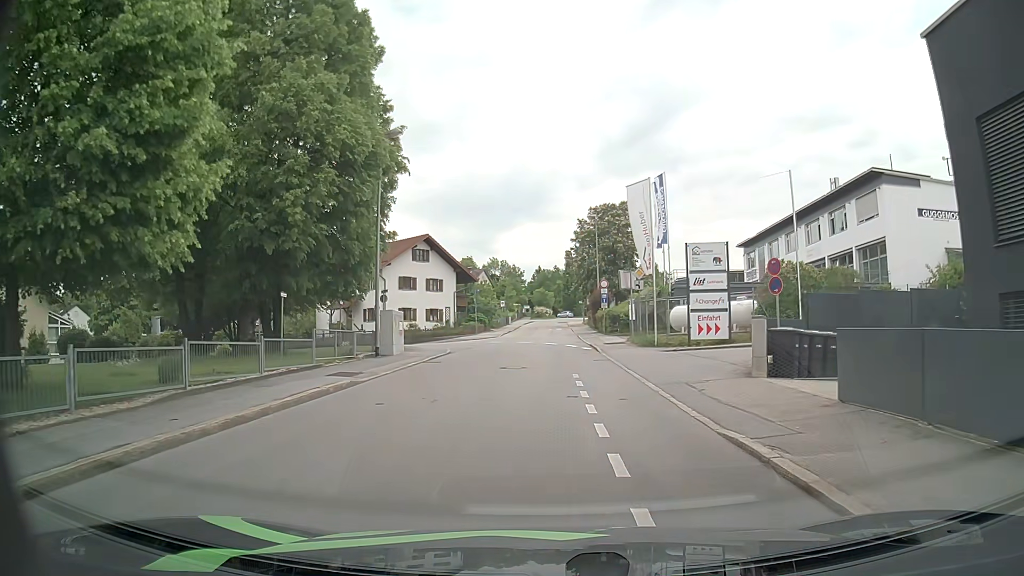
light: Day
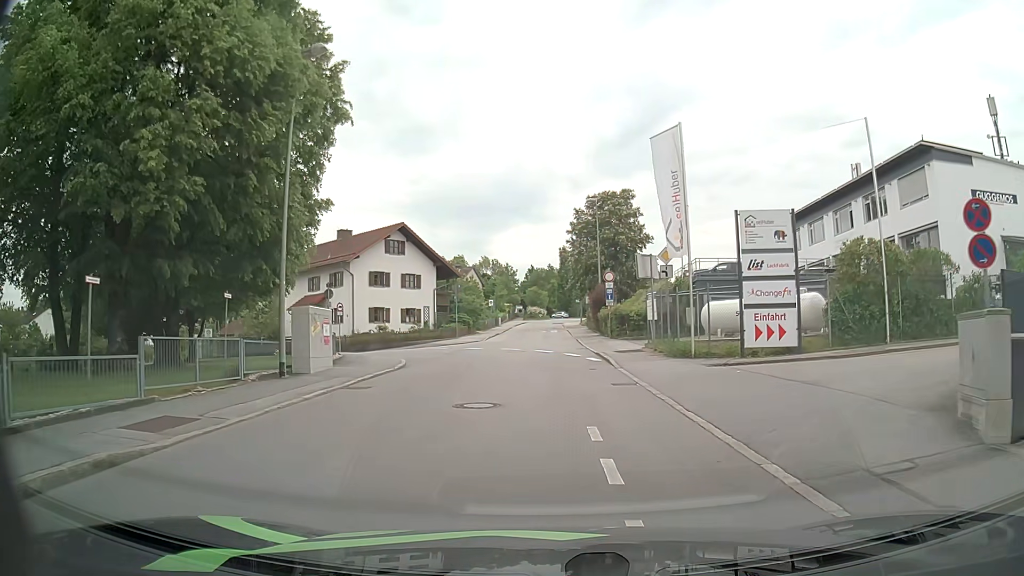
(0.0, +8.1) m; 0°
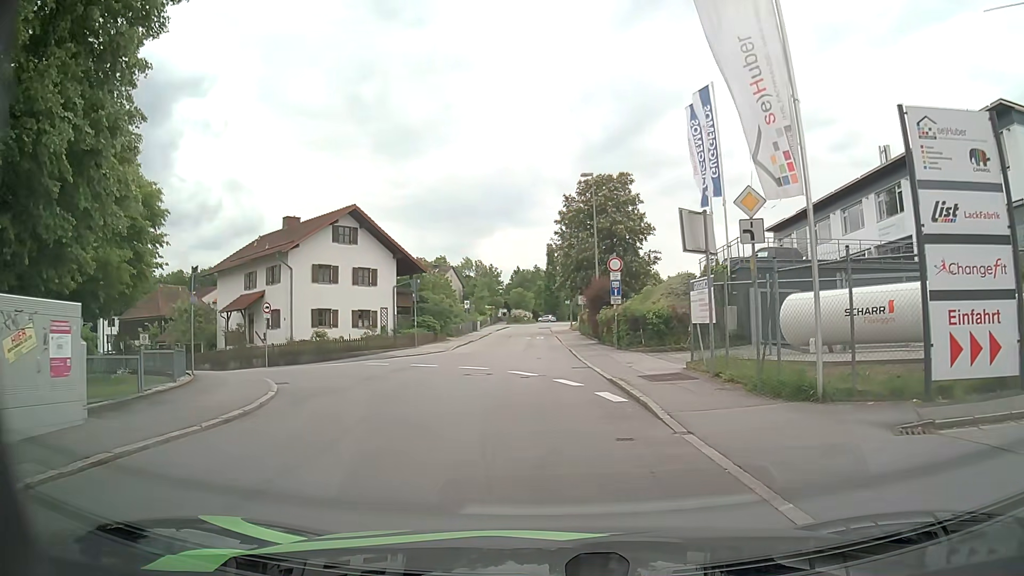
(+0.2, +10.3) m; +1°
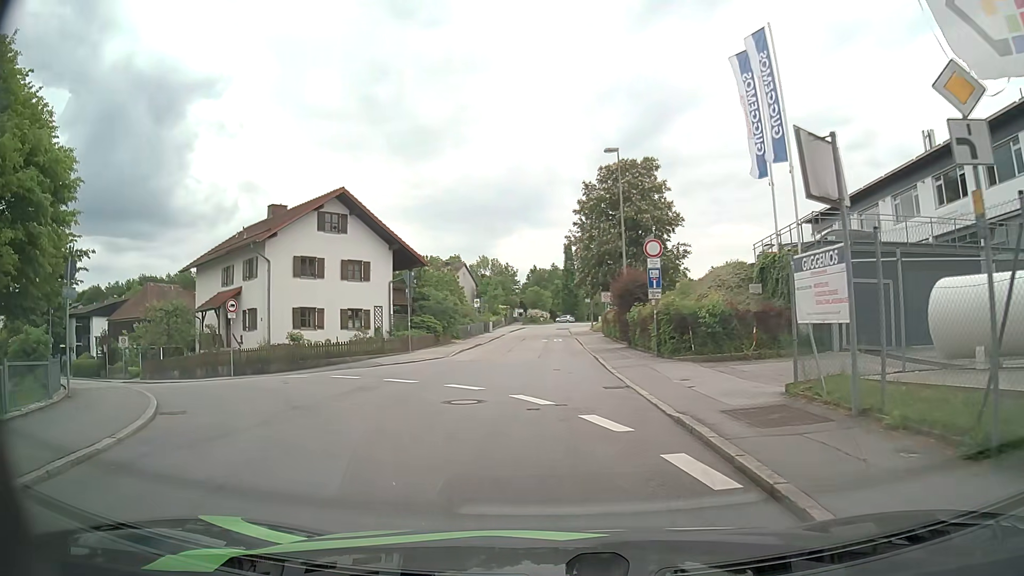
(0.0, +6.1) m; -1°
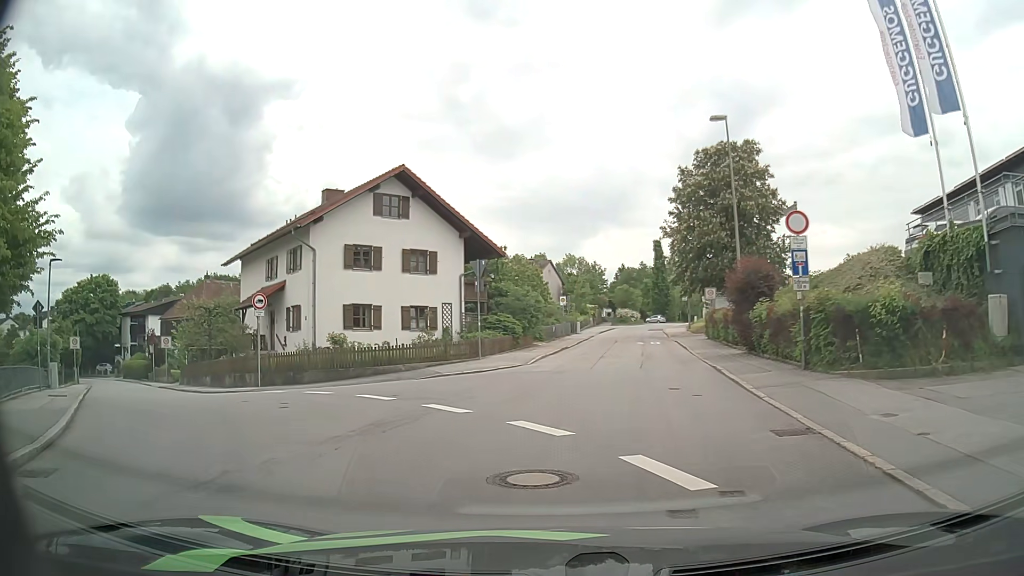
(-0.3, +5.8) m; -8°
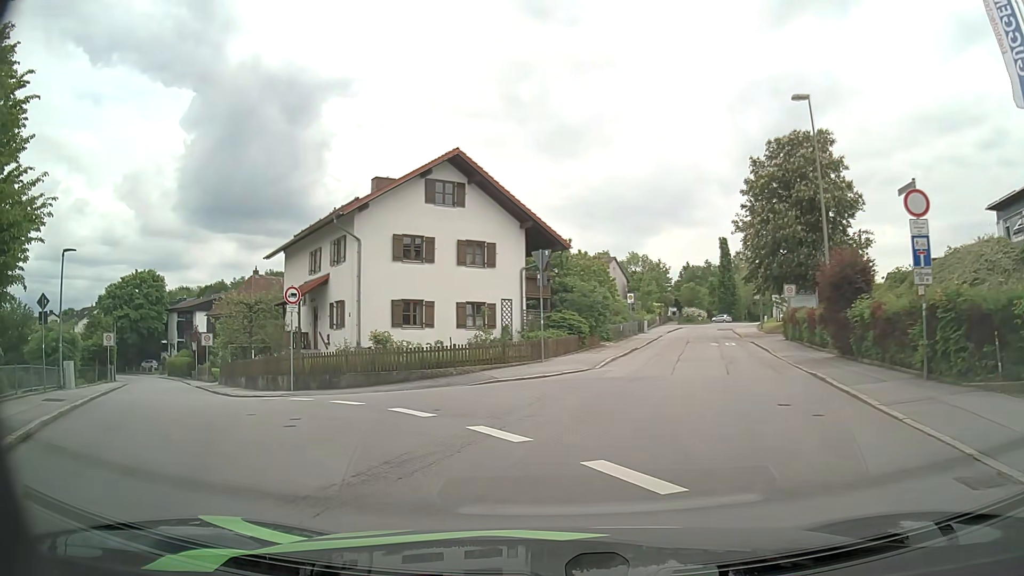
(-0.1, +2.9) m; -4°
